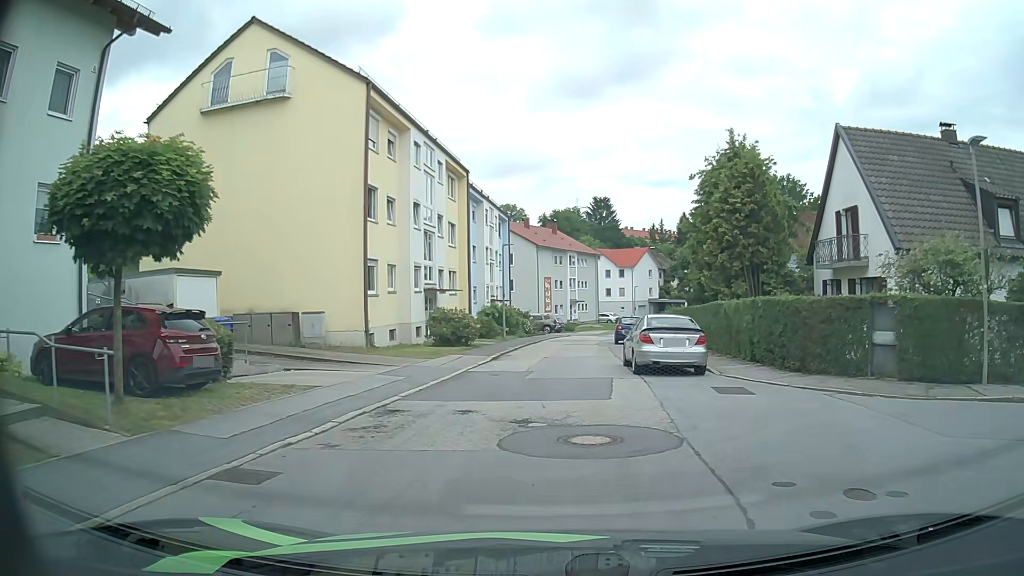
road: residential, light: Day
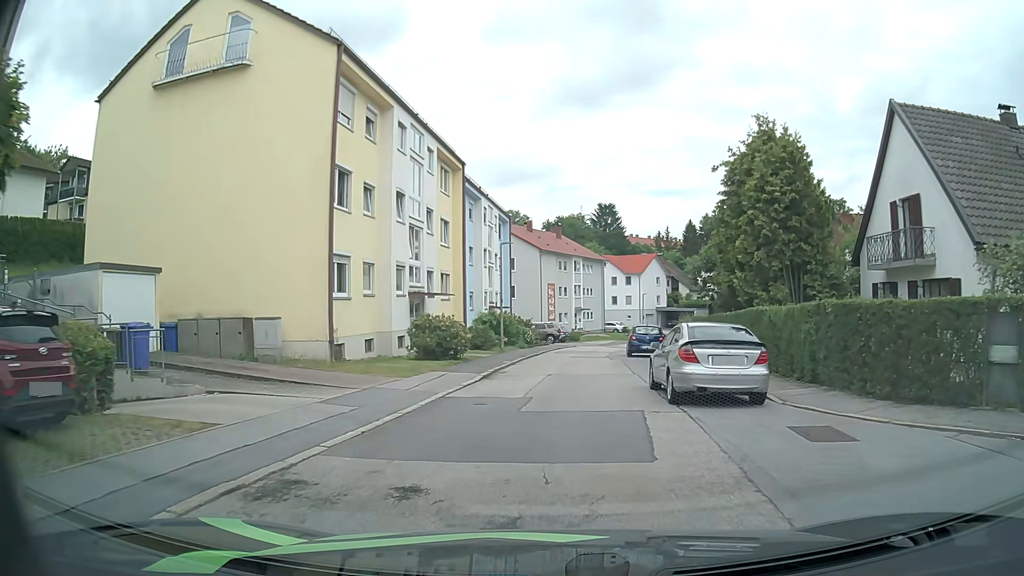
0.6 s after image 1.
(0.0, +4.2) m; 0°
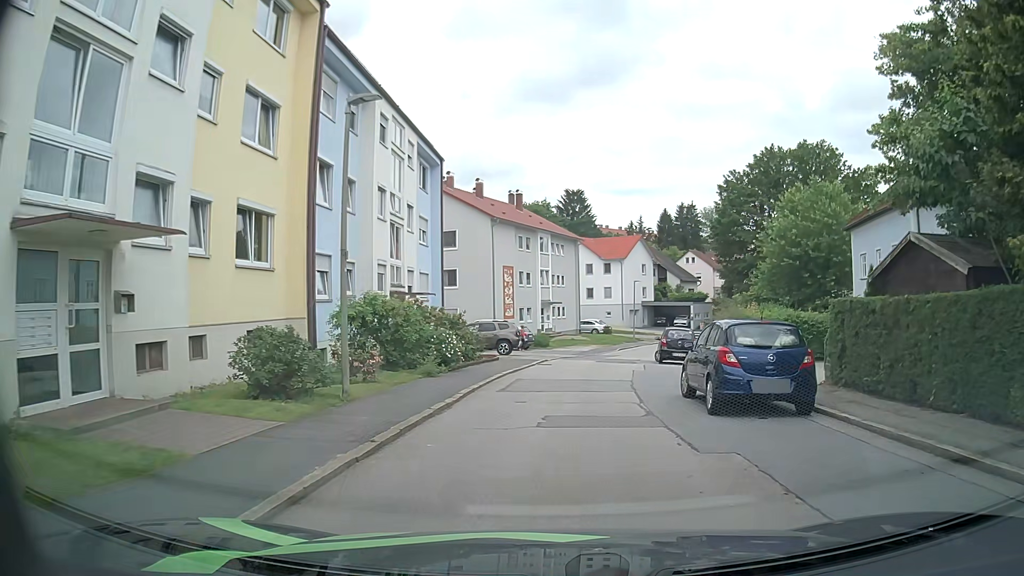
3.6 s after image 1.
(+0.7, +20.1) m; +4°
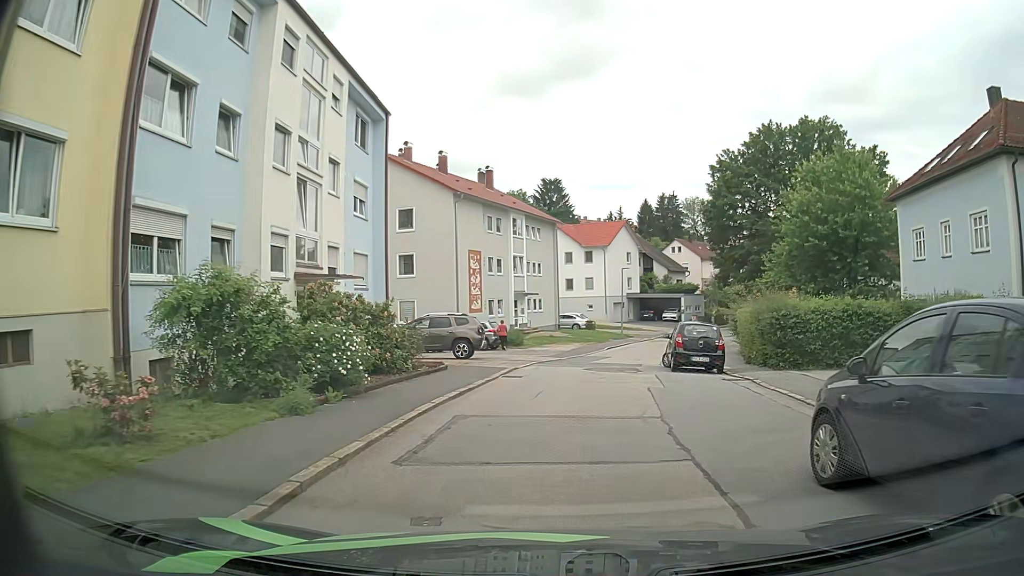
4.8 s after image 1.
(+0.1, +7.6) m; +1°
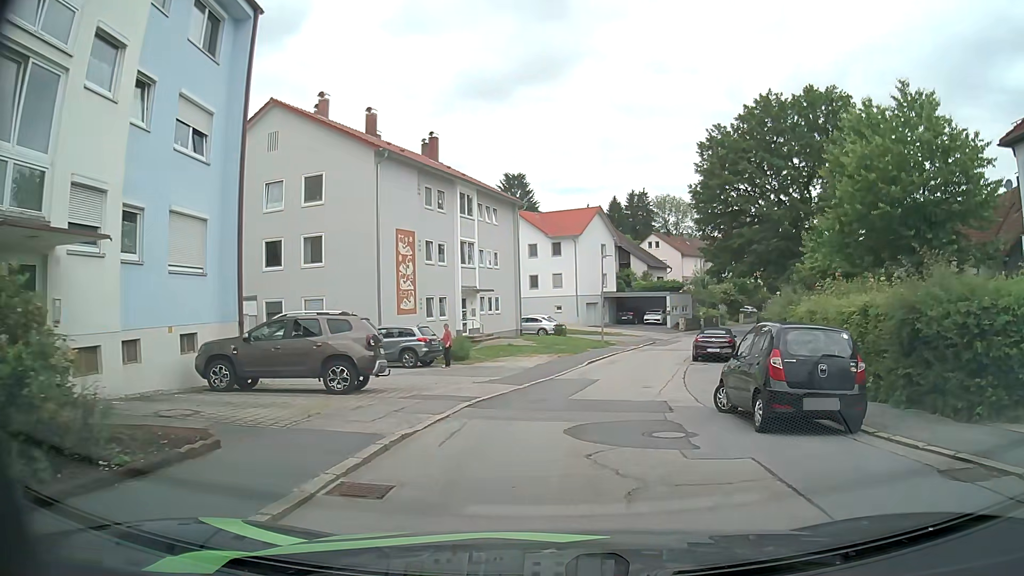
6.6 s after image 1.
(+0.4, +11.2) m; +3°
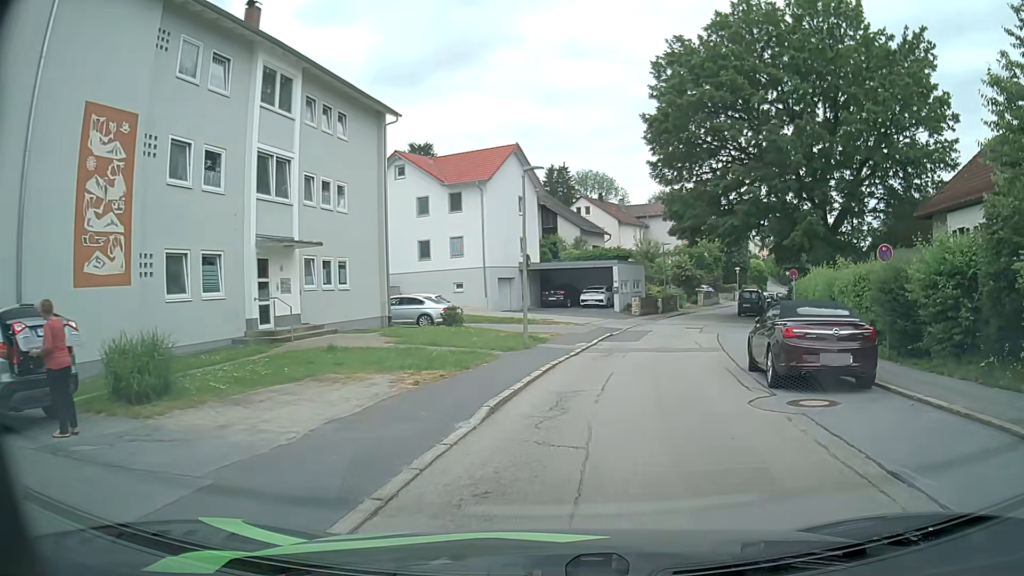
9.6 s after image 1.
(+1.0, +18.1) m; +7°
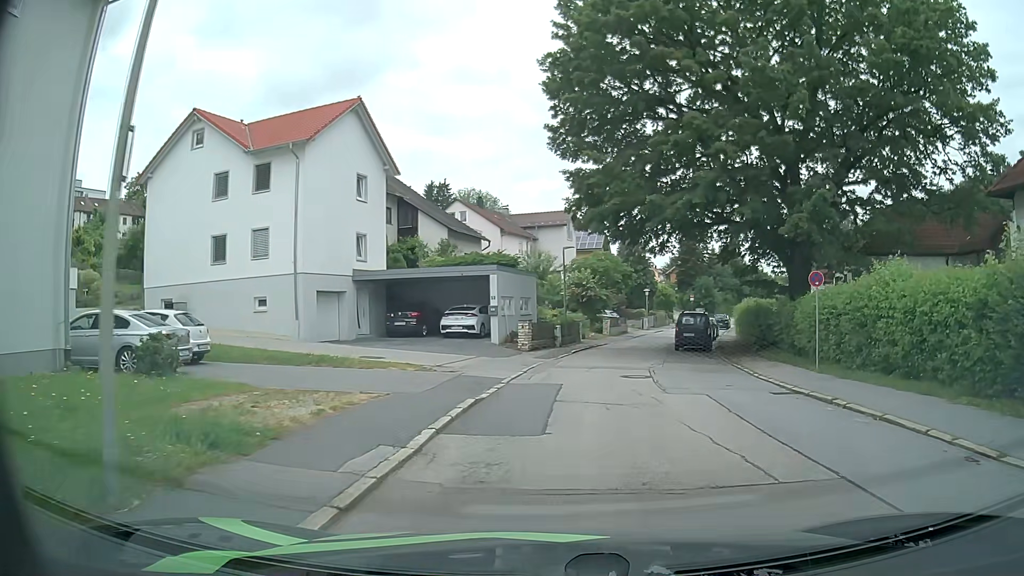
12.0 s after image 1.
(+1.3, +14.7) m; +10°
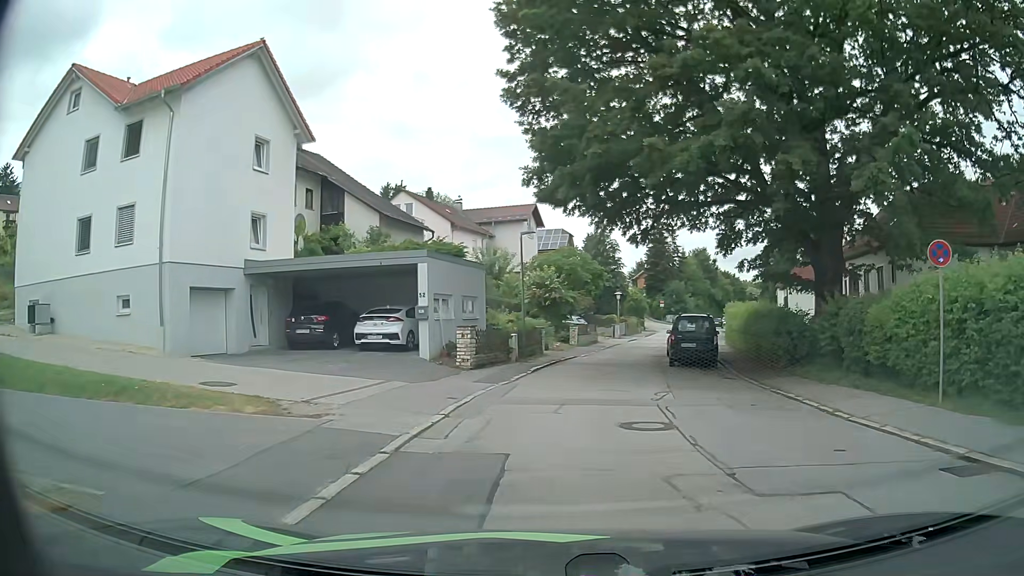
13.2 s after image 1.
(+0.3, +7.8) m; +3°
(0, +10) (+1, +20) (+2, +30) (+4, +40) (+7, +49) (+9, +59) (+12, +69) (+15, +78) (+18, +88) (+21, +97) m
